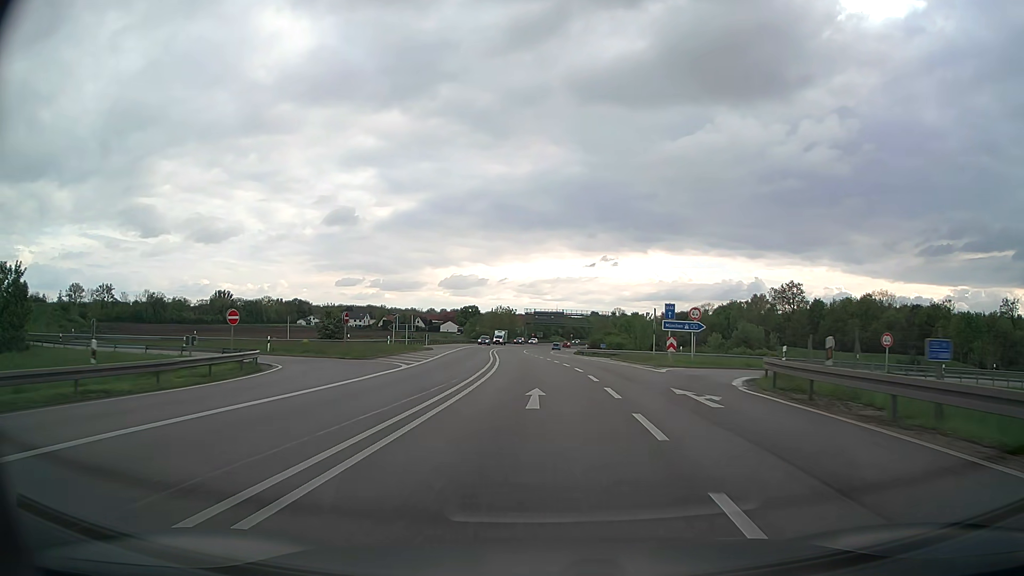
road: primary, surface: asphalt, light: Day
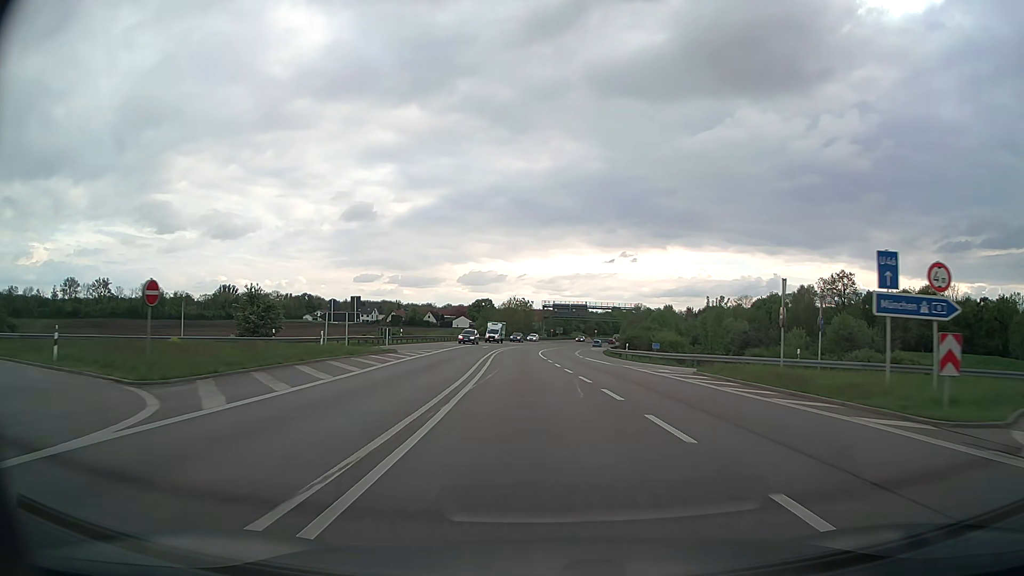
(-0.3, +24.3) m; -2°
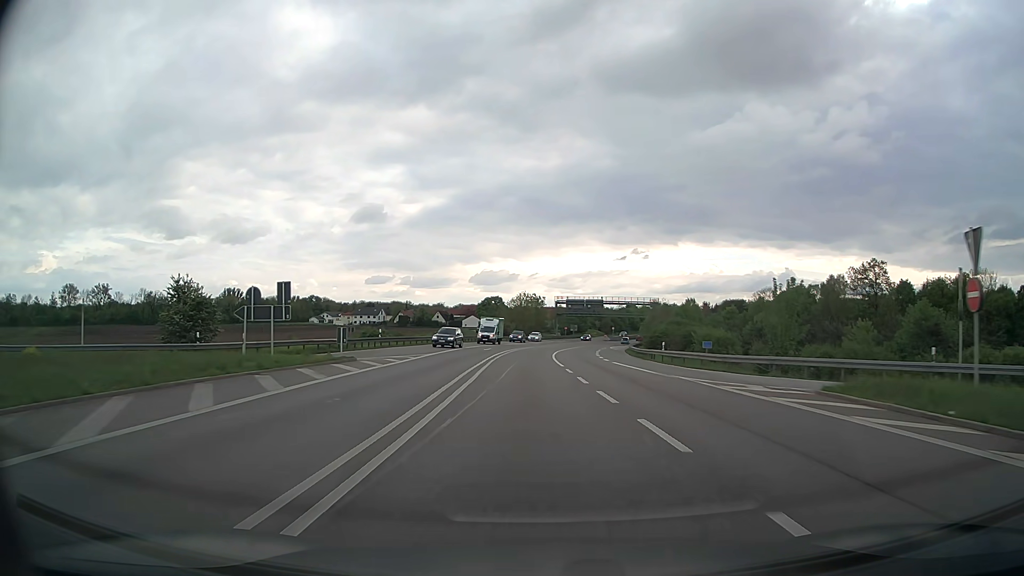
(0.0, +12.5) m; -1°
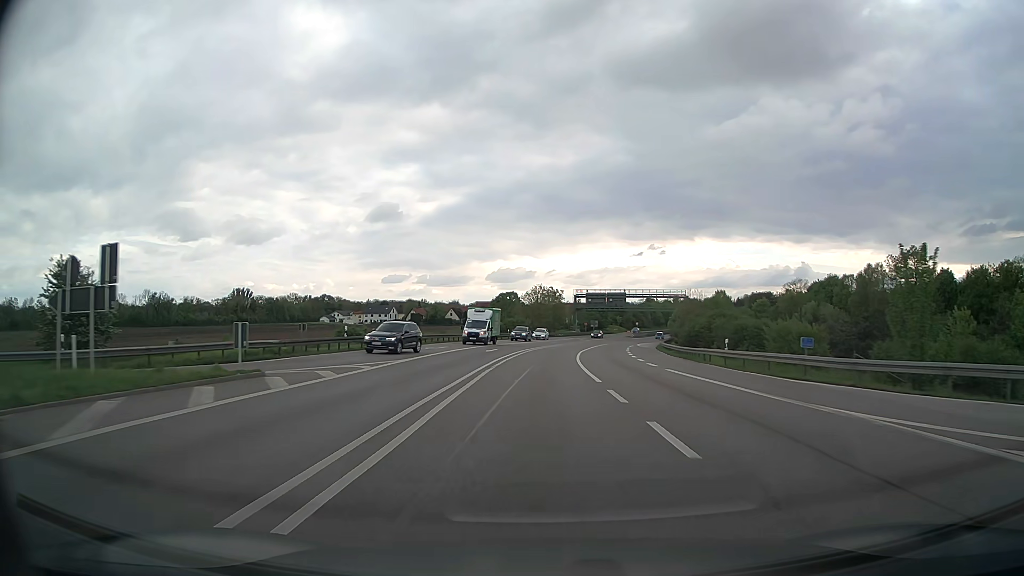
(-0.2, +12.7) m; -2°
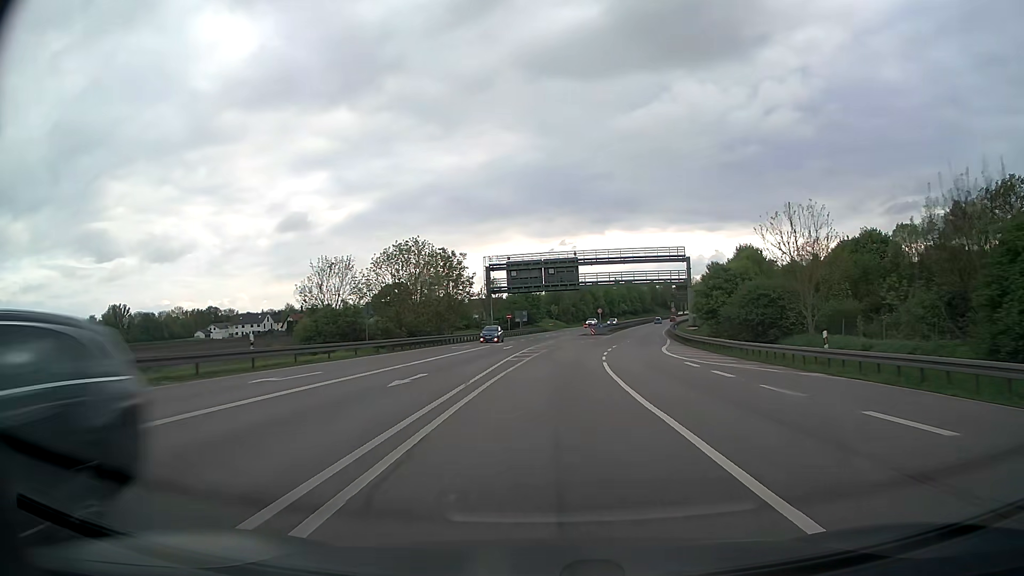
(+2.2, +65.6) m; +7°
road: trunk
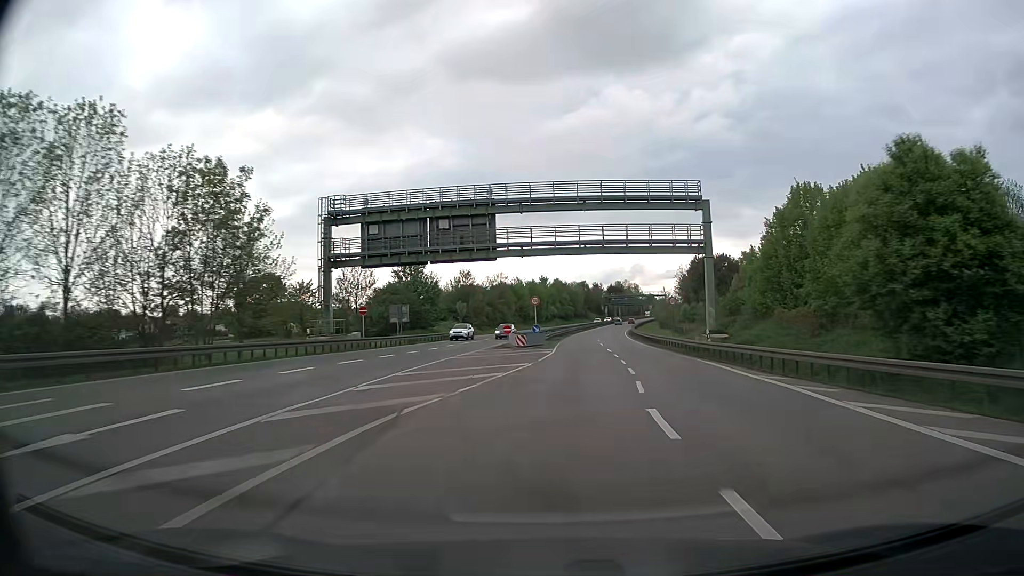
(+2.3, +40.6) m; +7°
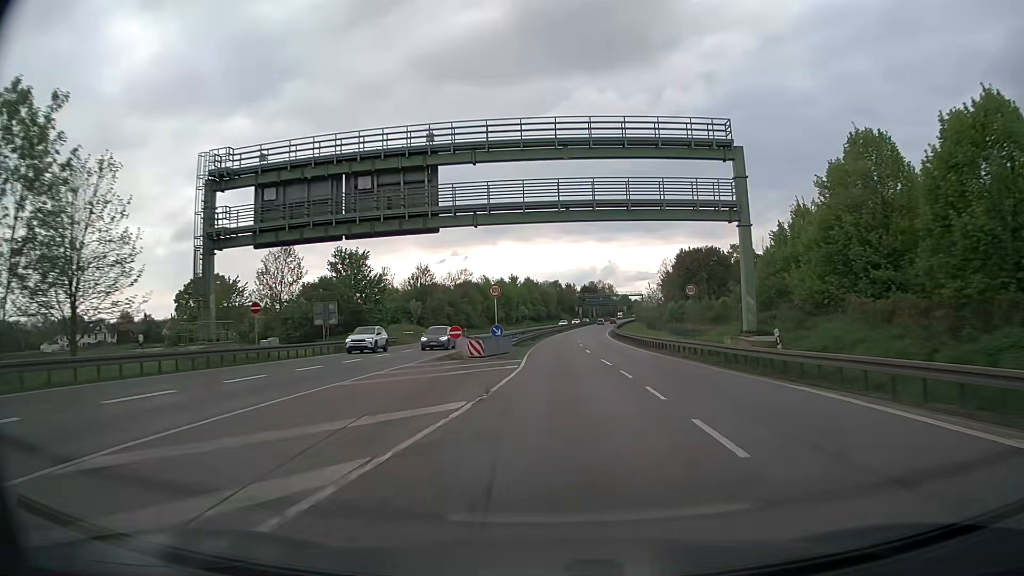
(+0.4, +13.7) m; +3°
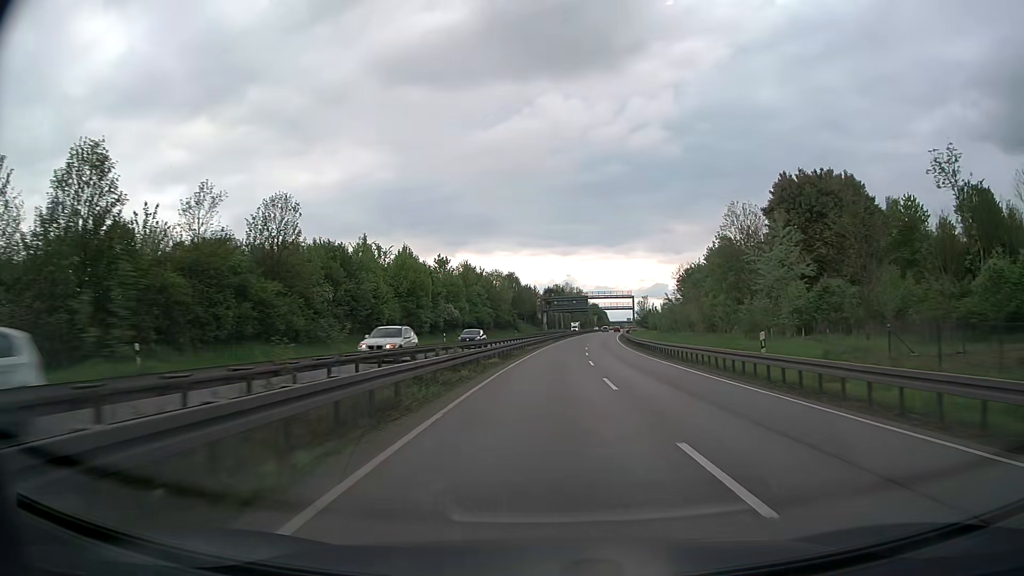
(+2.0, +69.6) m; +4°
(0, +10) (0, +20) (0, +30) (+1, +40) (+1, +50) (+2, +60) (+2, +70) (+3, +80) (+4, +90) (+5, +100) m
